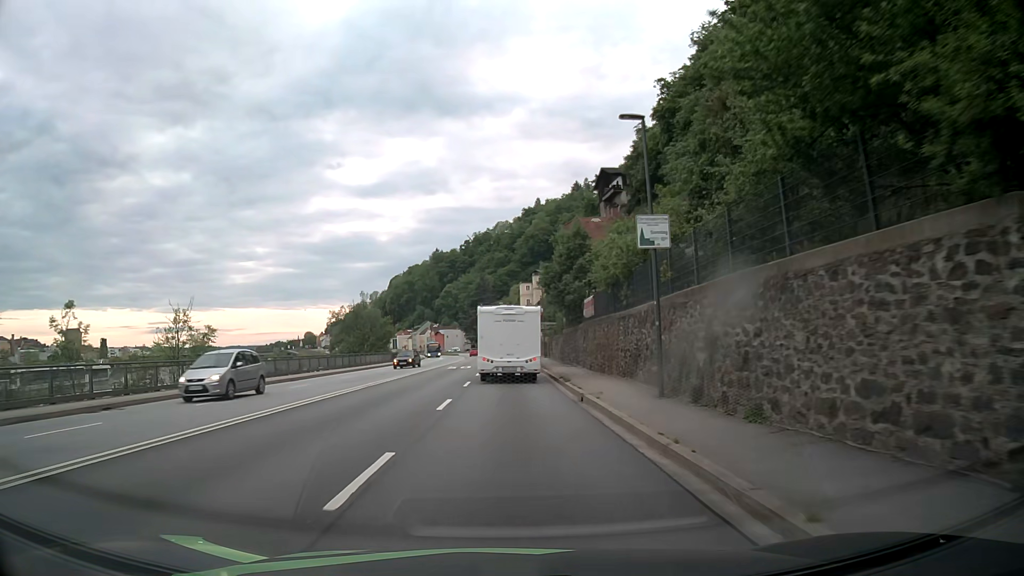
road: primary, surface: asphalt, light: Day
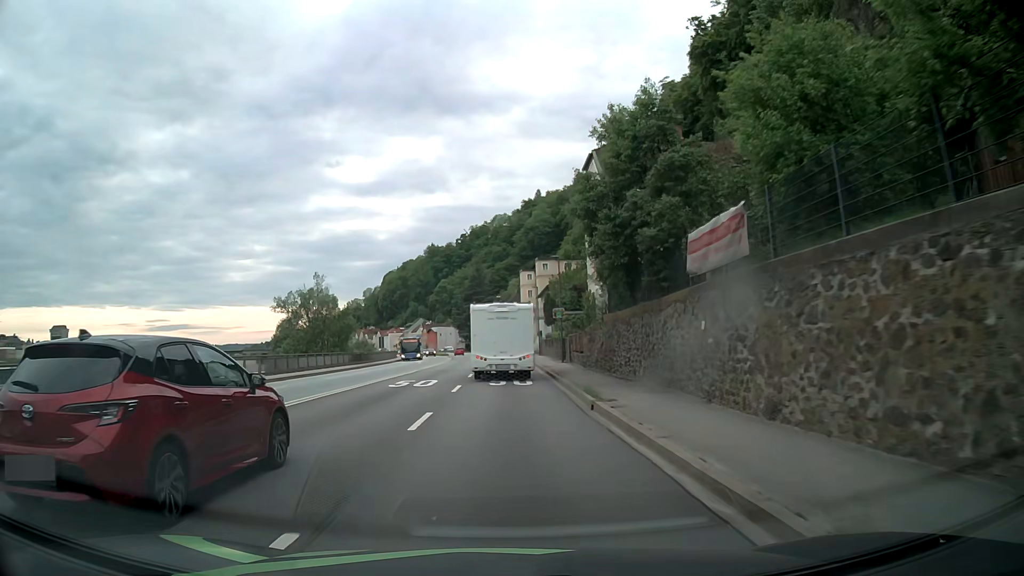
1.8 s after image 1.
(0.0, +21.9) m; +1°
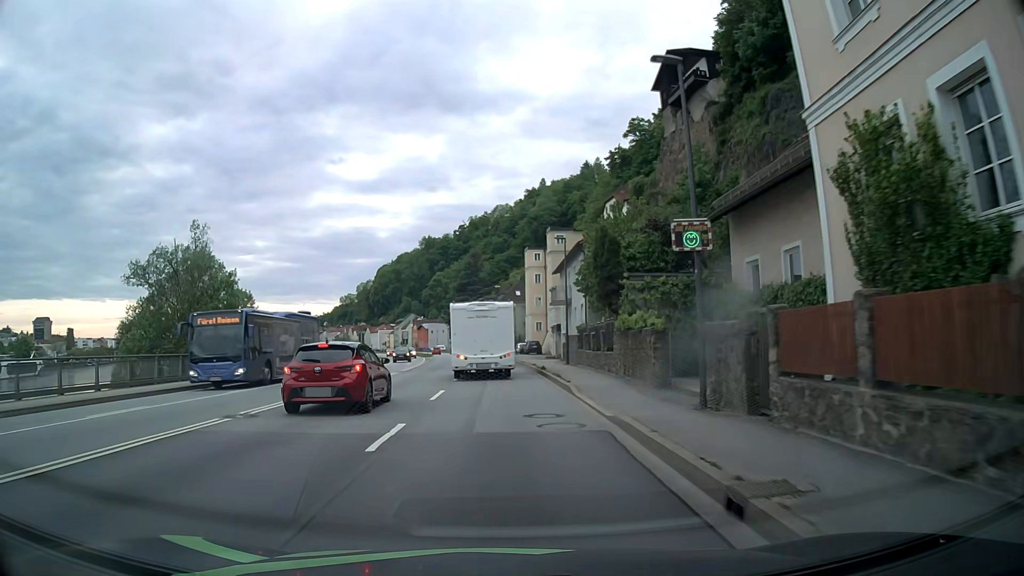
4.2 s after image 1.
(-0.2, +29.4) m; 0°
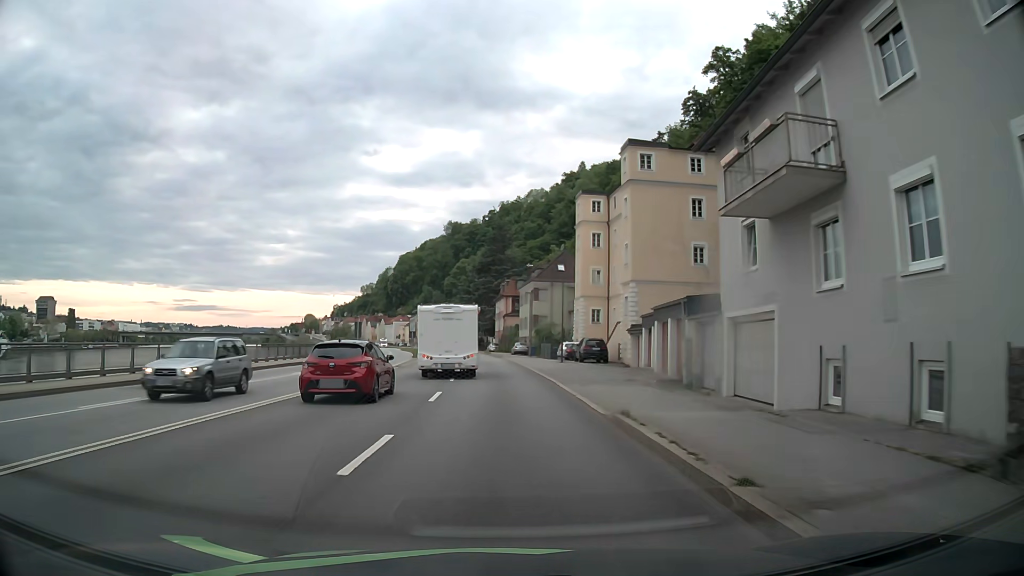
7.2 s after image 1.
(-0.6, +36.9) m; -2°
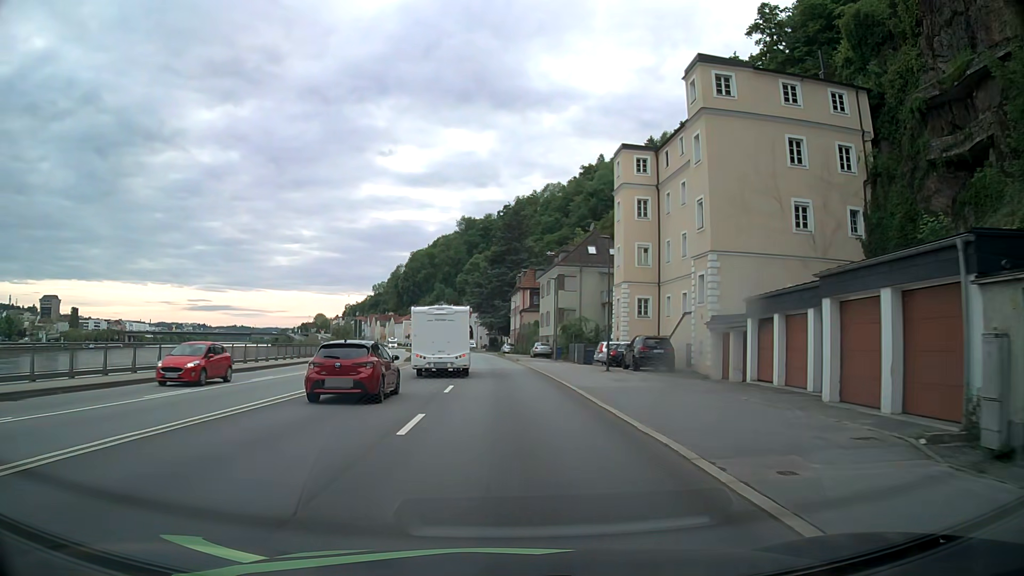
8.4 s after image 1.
(-0.2, +15.0) m; -1°
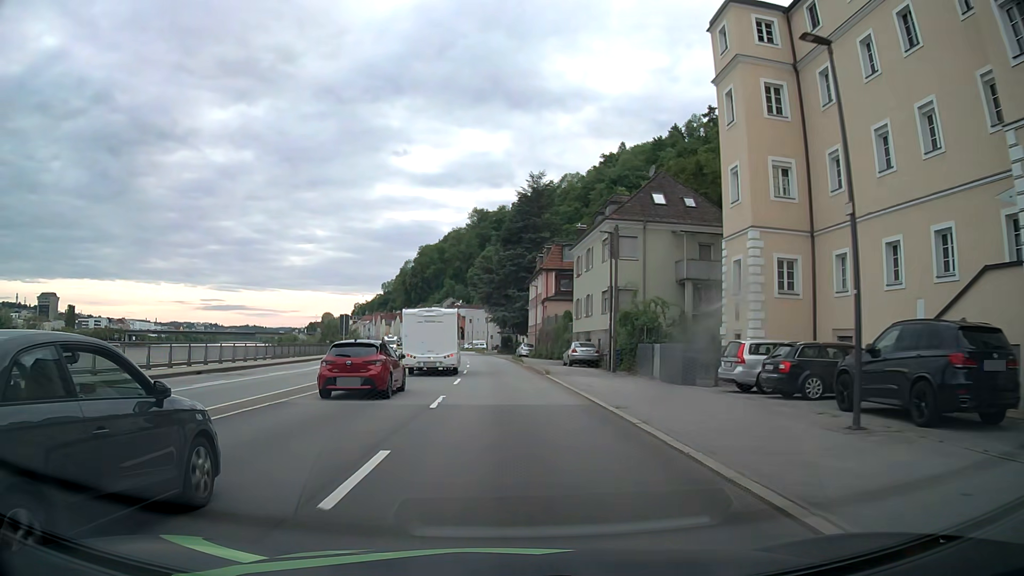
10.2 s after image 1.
(-0.3, +22.7) m; -1°
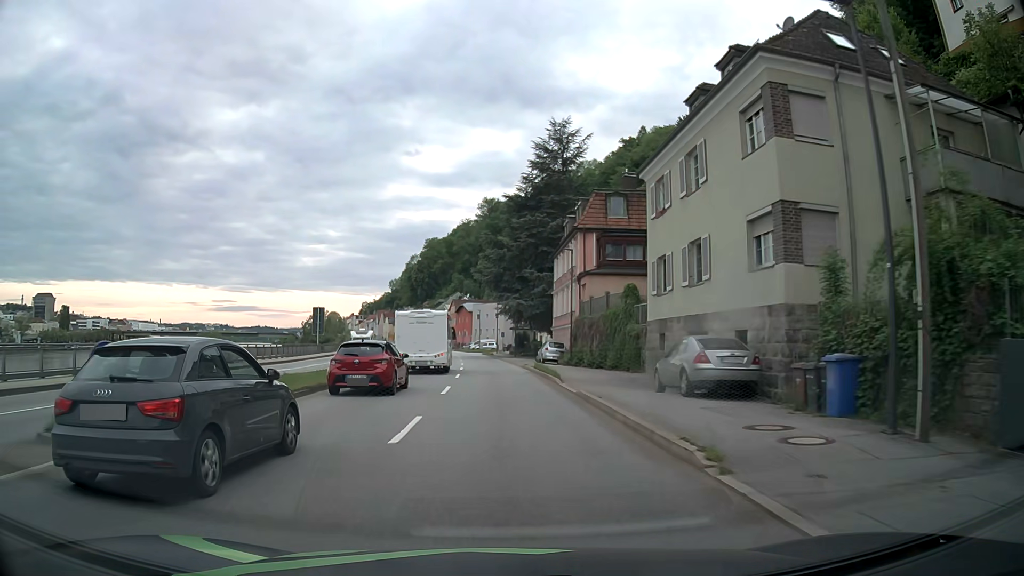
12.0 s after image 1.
(-0.1, +22.8) m; -1°
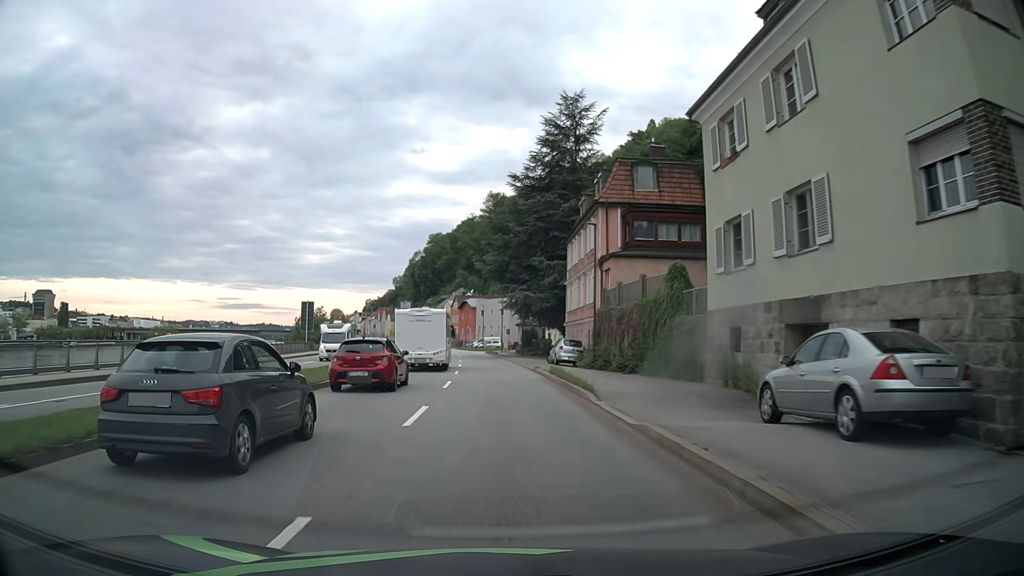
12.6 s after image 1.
(0.0, +7.6) m; 0°
(0, +10) (0, +20) (-1, +30) (-1, +40) (-2, +50) (-3, +60) (-4, +70) (-5, +80) (-6, +90) (-8, +100) m
